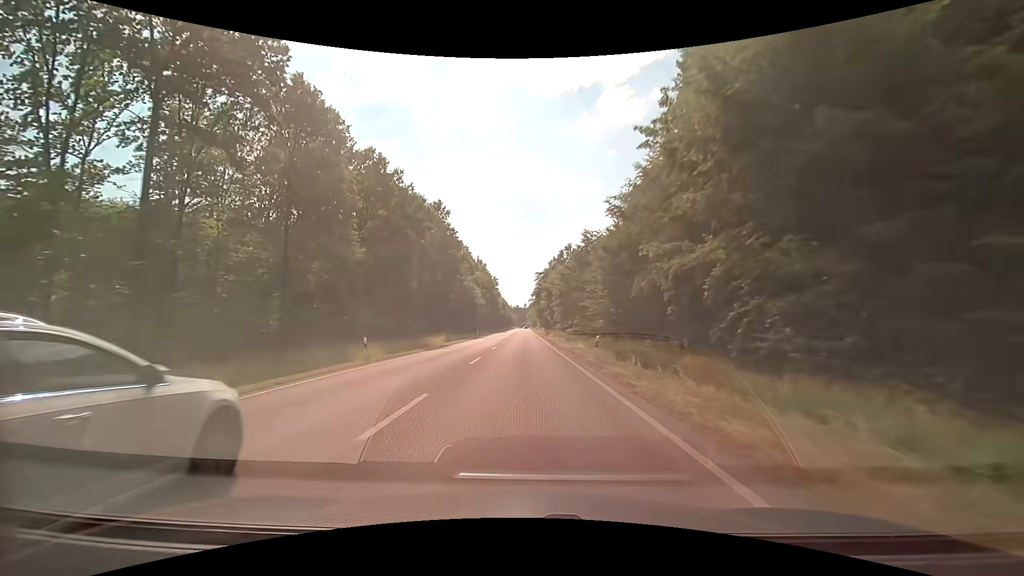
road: secondary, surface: asphalt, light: Day
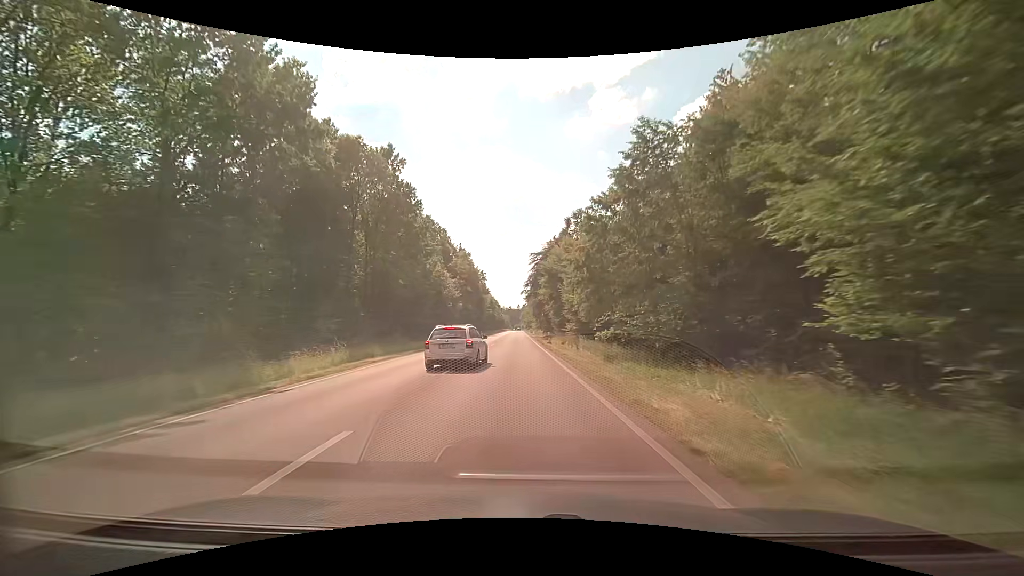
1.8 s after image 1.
(+0.2, +27.4) m; +1°
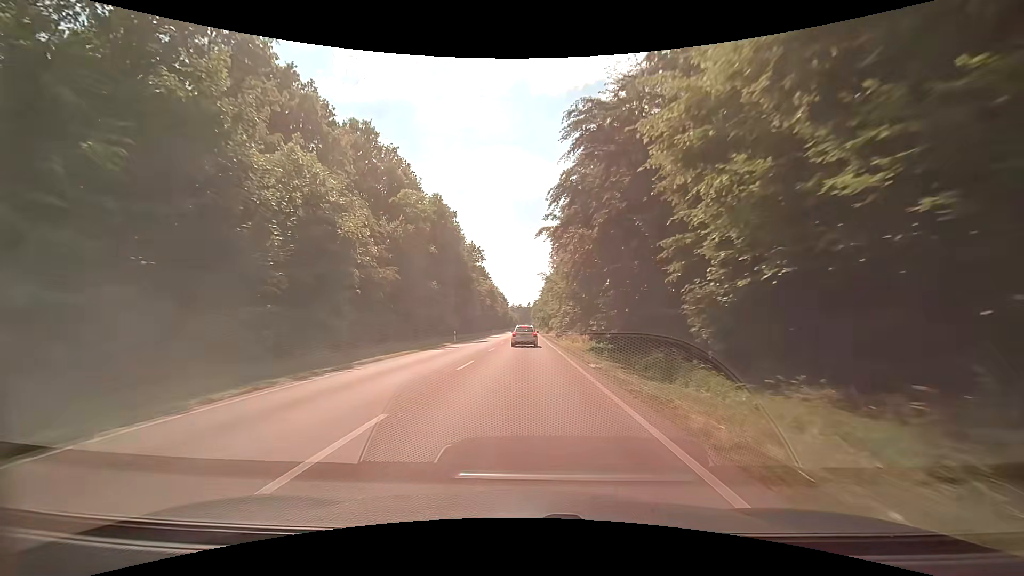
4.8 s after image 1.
(-0.7, +46.8) m; -2°
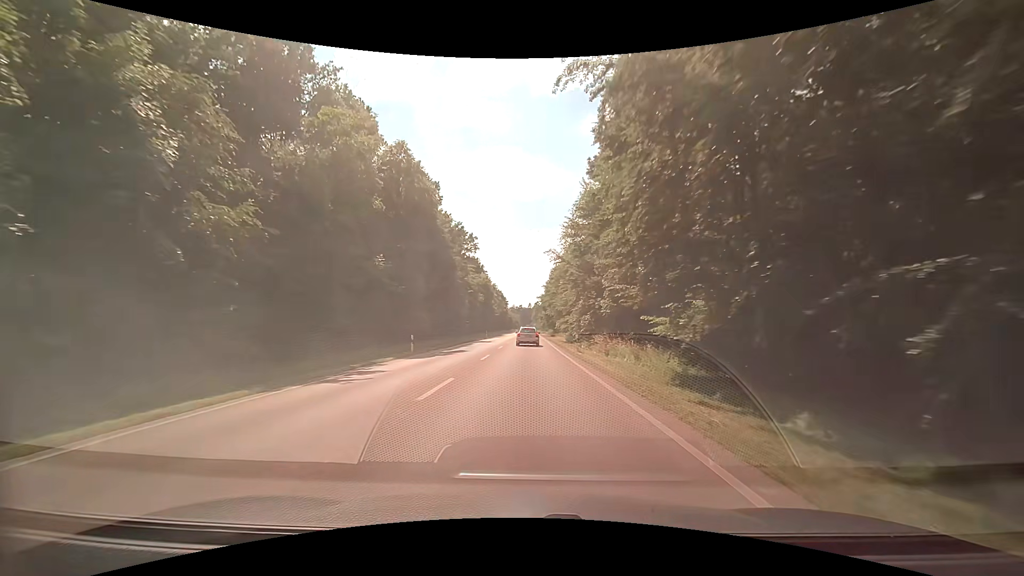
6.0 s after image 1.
(+0.1, +18.4) m; 0°
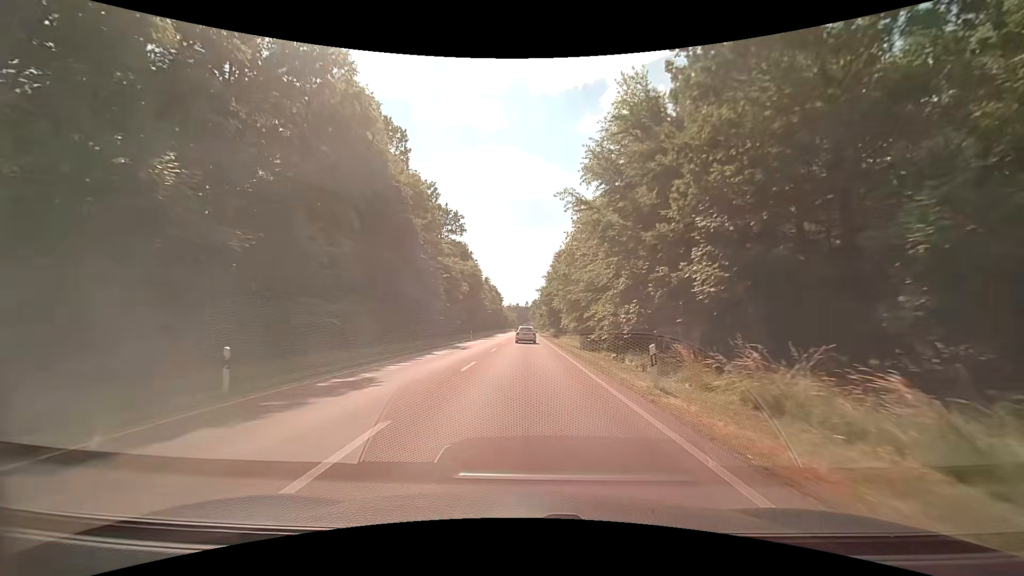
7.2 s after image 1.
(+0.1, +18.0) m; +1°
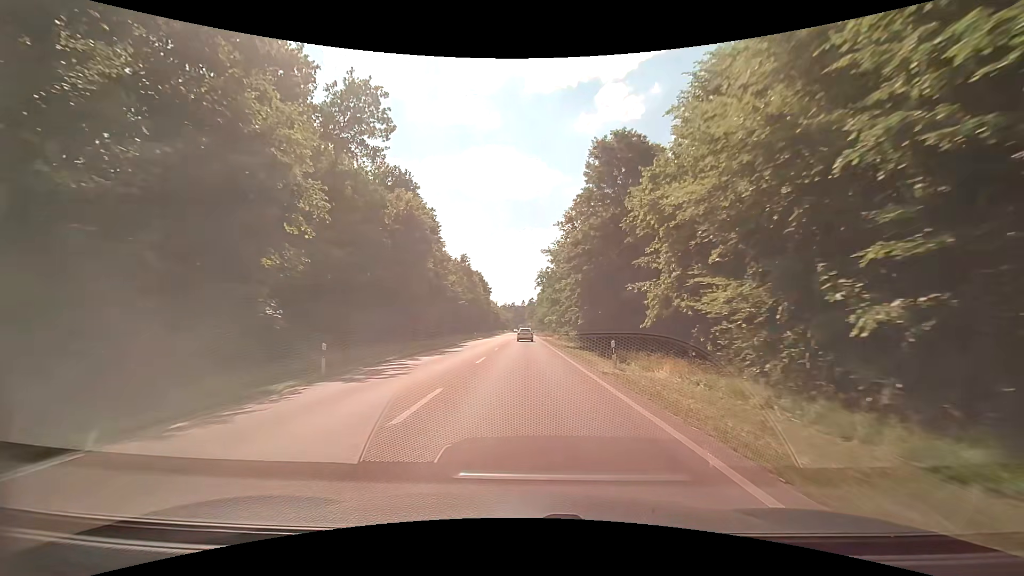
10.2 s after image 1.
(+0.1, +43.9) m; 0°
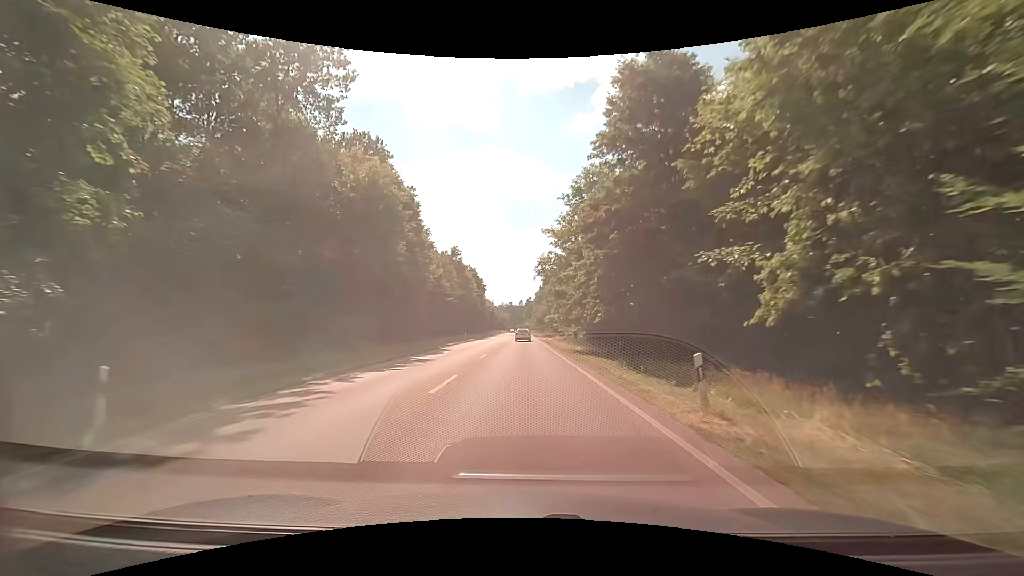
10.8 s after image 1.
(+0.1, +8.7) m; 0°
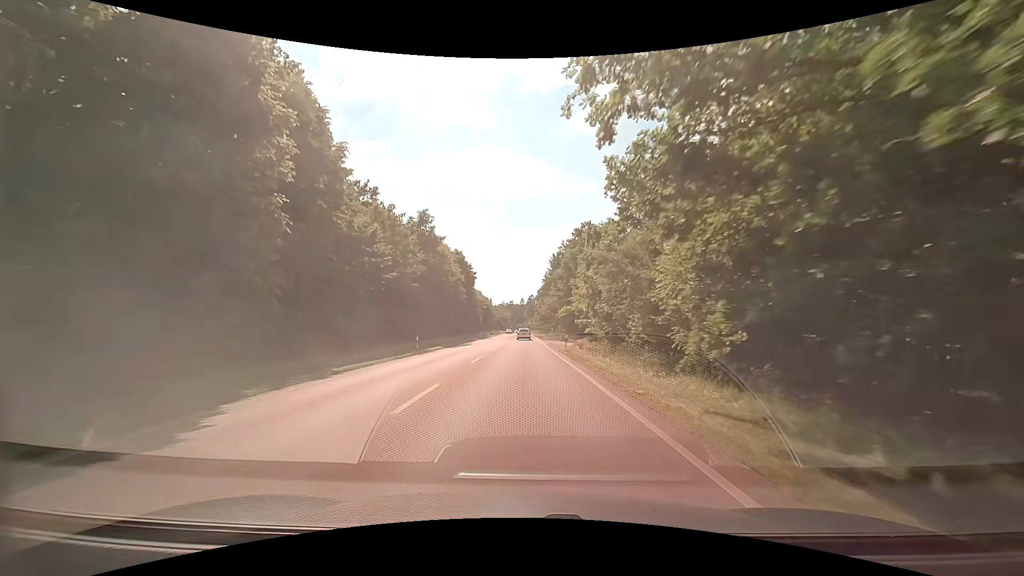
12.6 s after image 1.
(+0.1, +26.5) m; 0°
(0, +10) (0, +20) (0, +30) (0, +40) (0, +50) (0, +60) (0, +70) (0, +80) (0, +90) (0, +100) m
